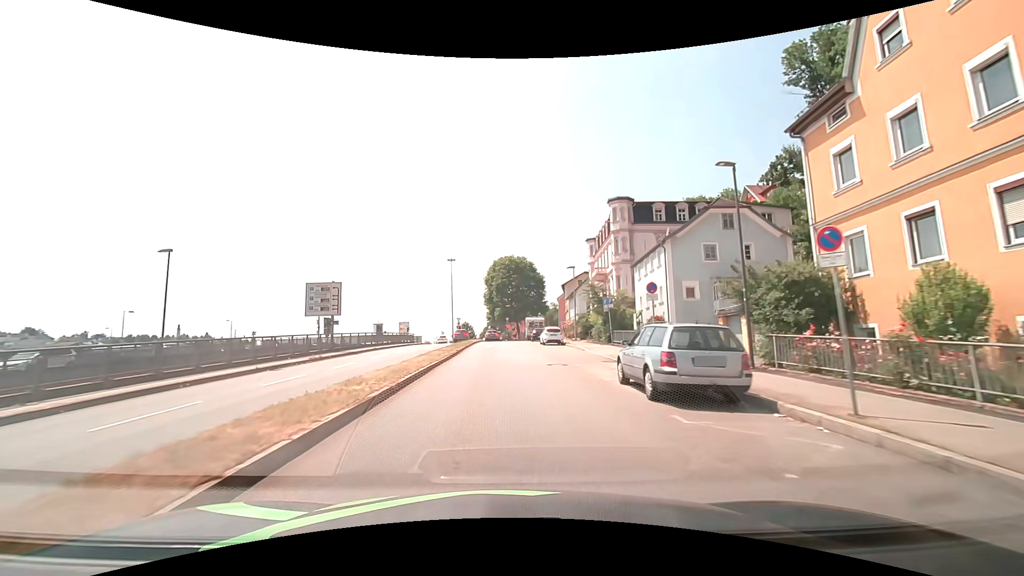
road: primary_link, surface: asphalt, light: Day
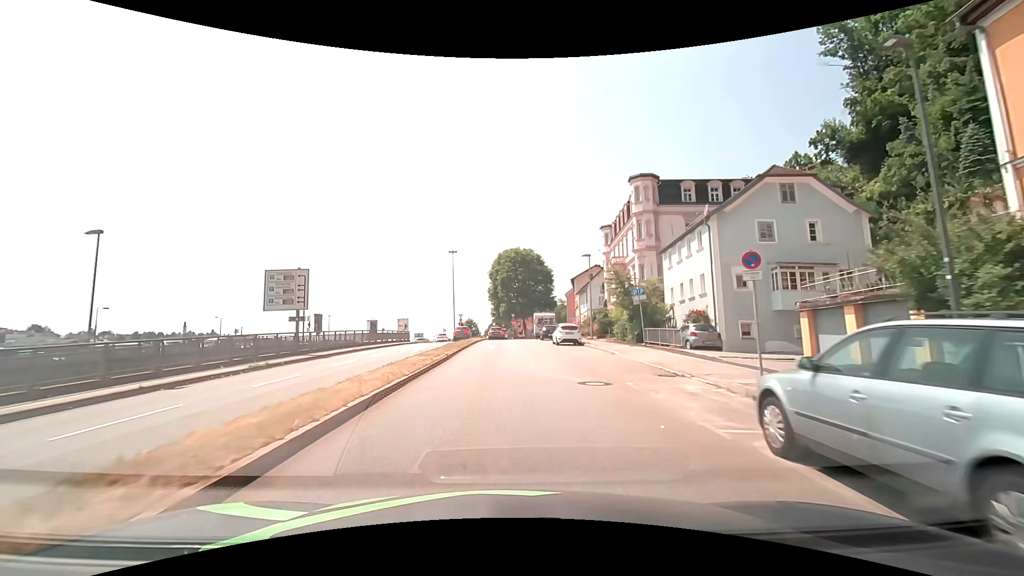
(+0.1, +6.7) m; 0°
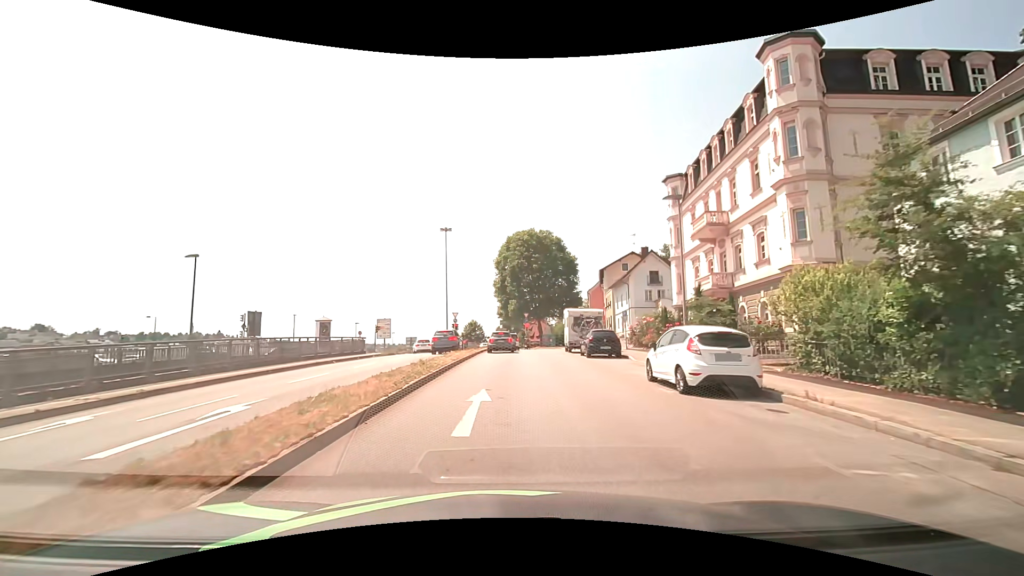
(-0.2, +22.4) m; -1°
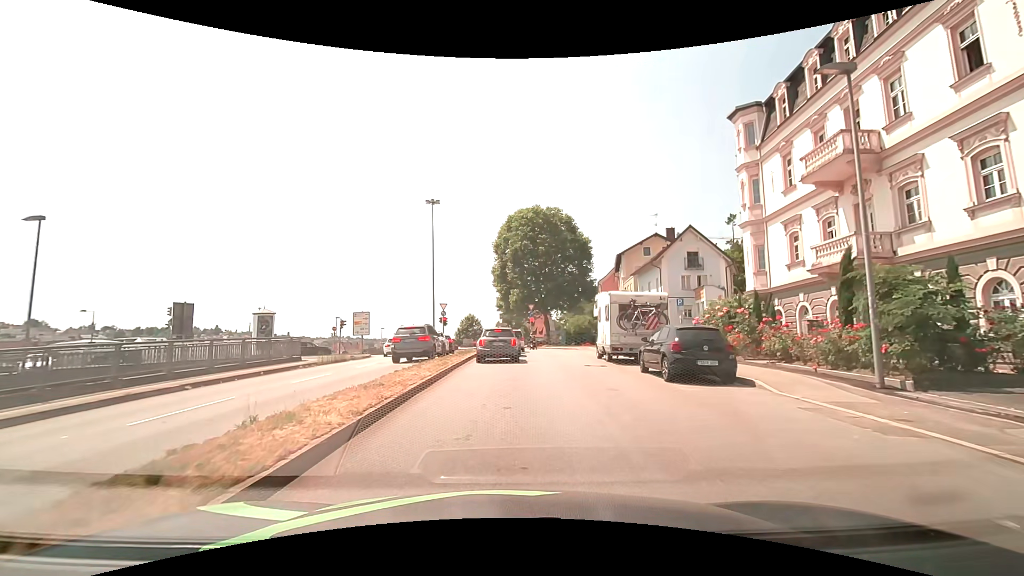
(-0.1, +12.2) m; -1°
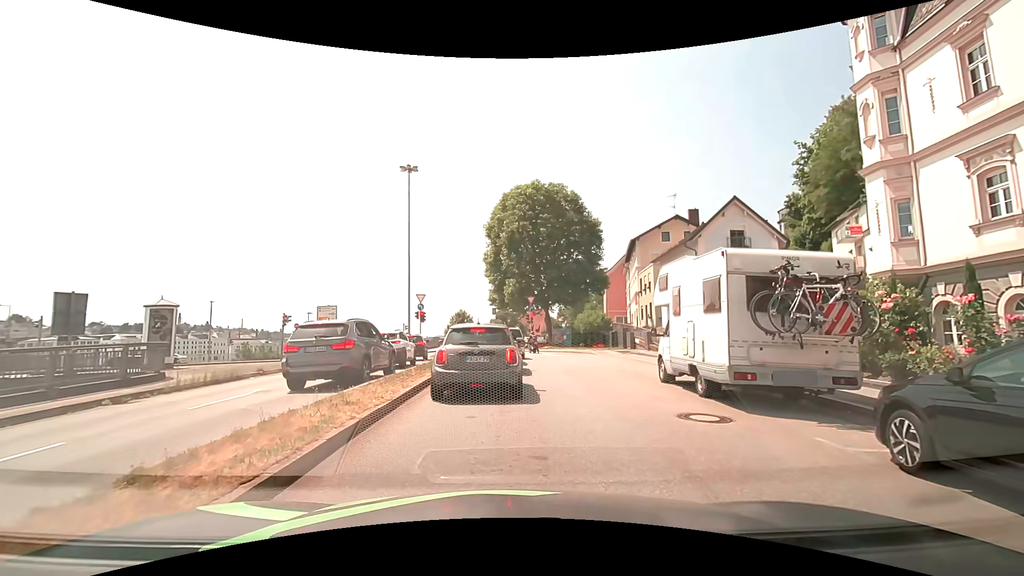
(+0.1, +10.1) m; +1°
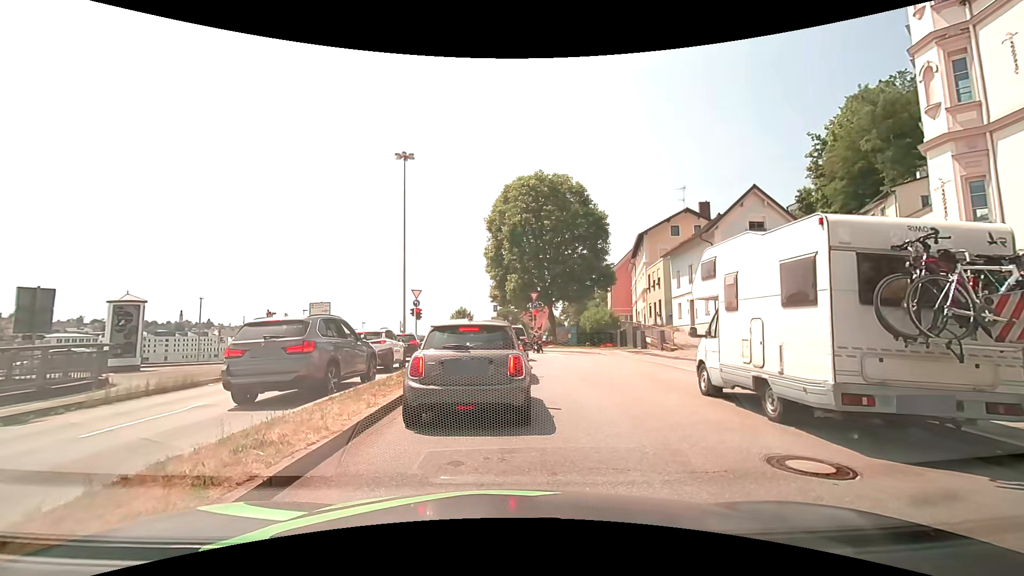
(0.0, +2.5) m; -1°
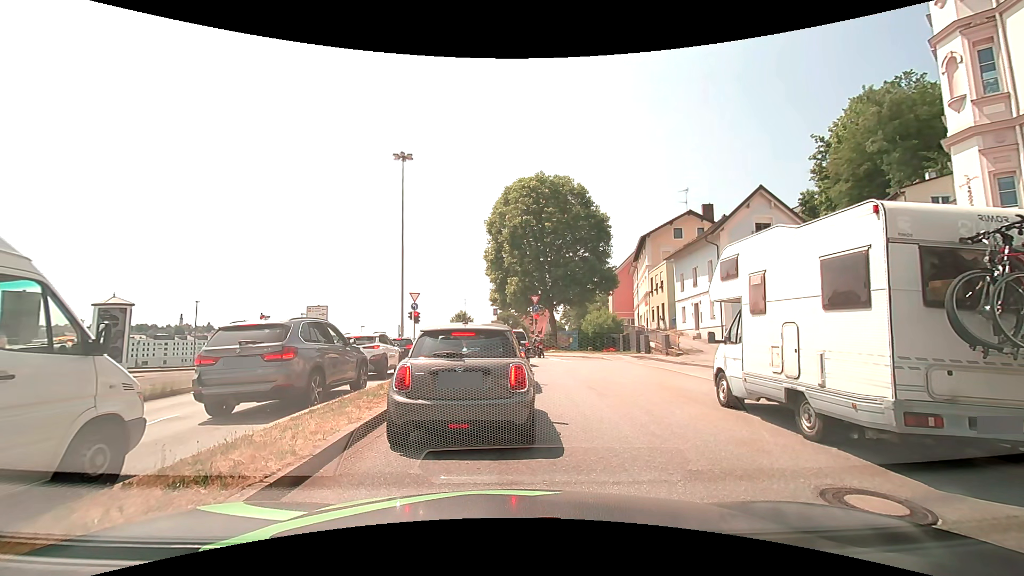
(0.0, +0.9) m; 0°
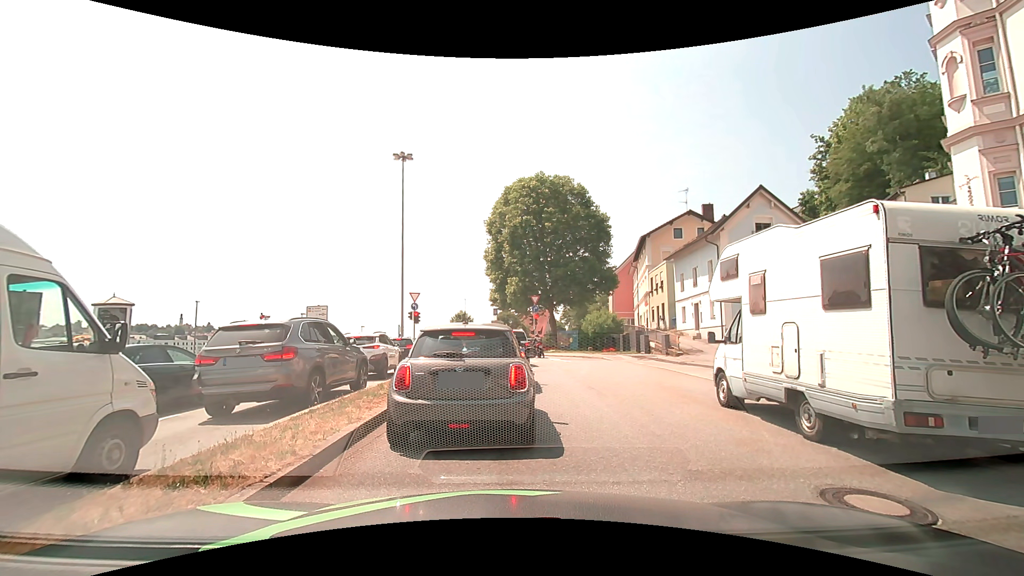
(0.0, 0.0) m; 0°
